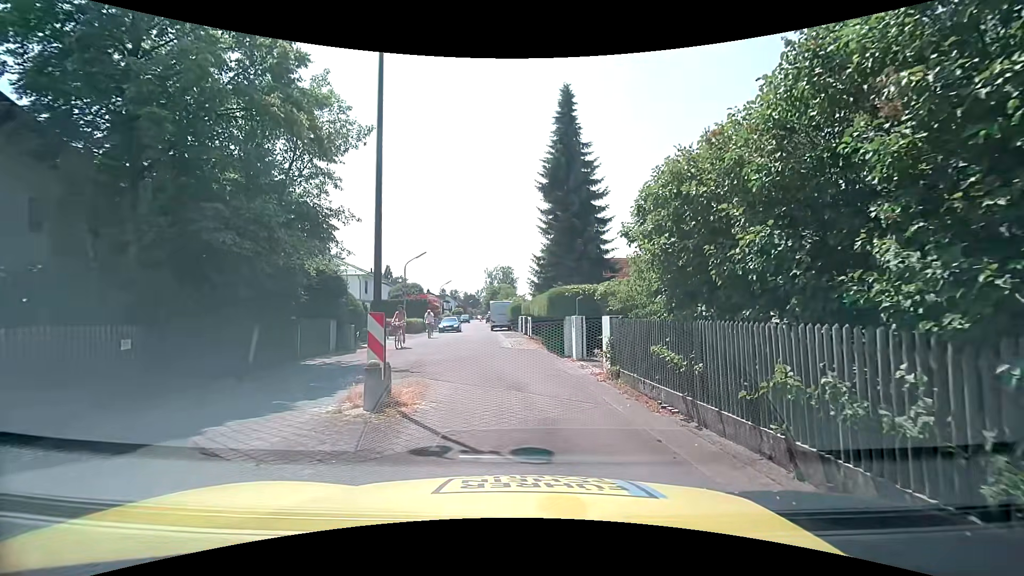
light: Day
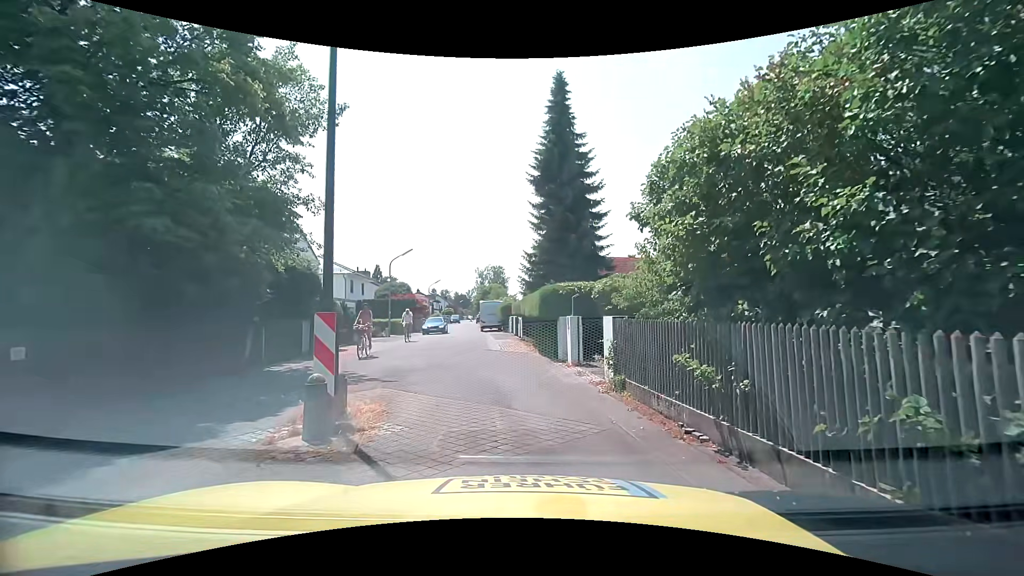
(+0.1, +1.5) m; +2°
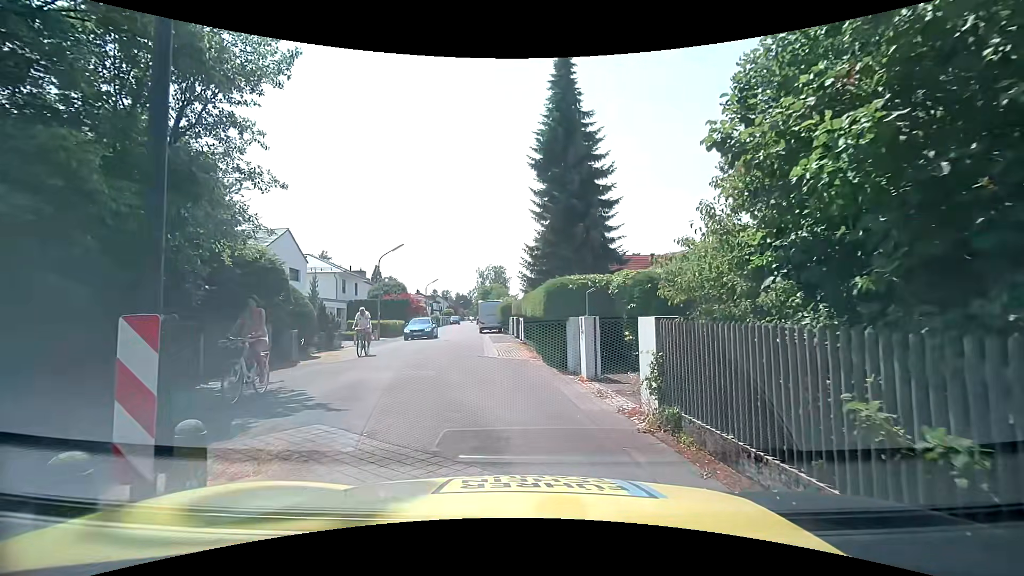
(+0.1, +2.9) m; +1°
